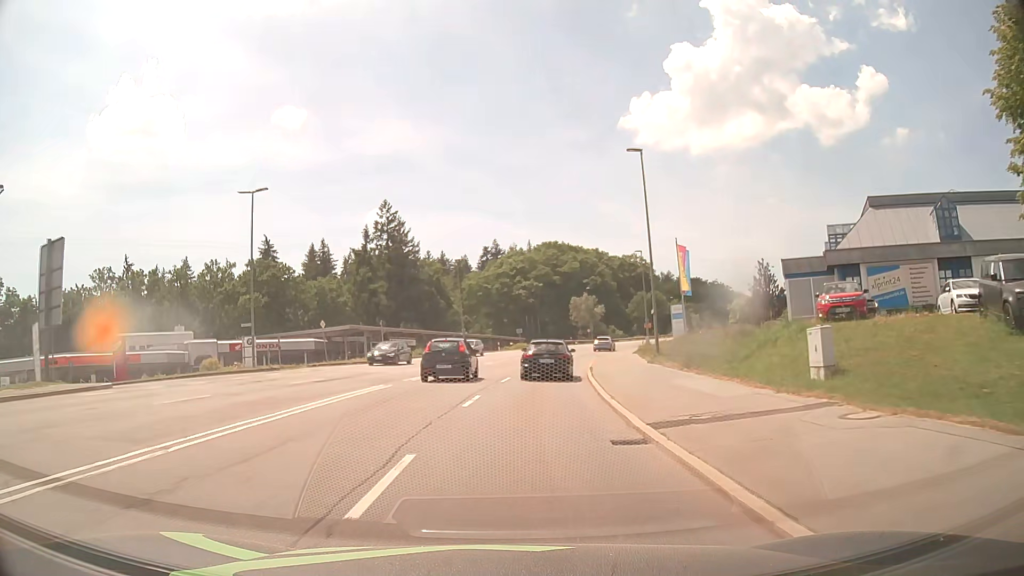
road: secondary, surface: asphalt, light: Day
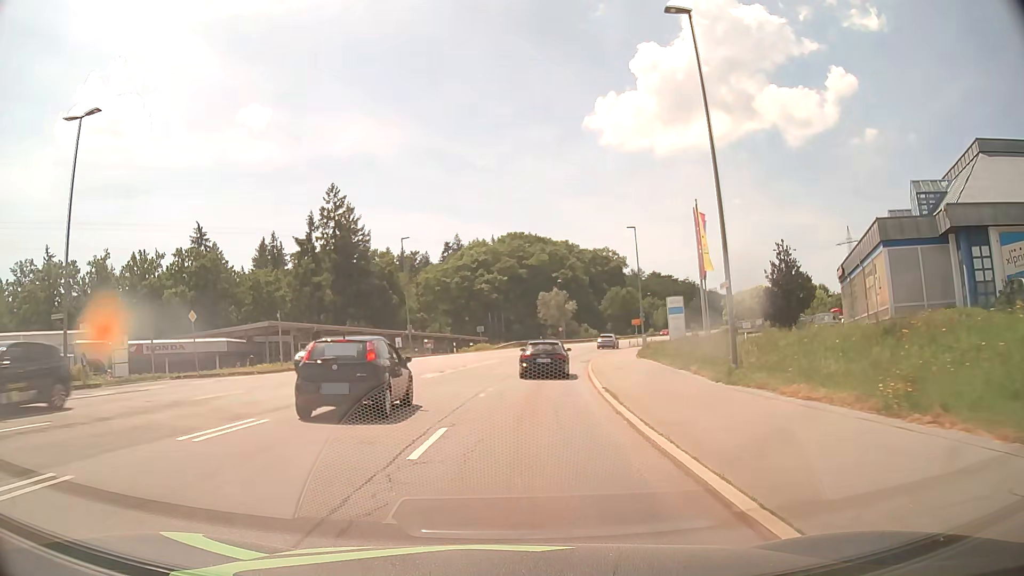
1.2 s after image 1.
(+0.4, +15.2) m; +3°
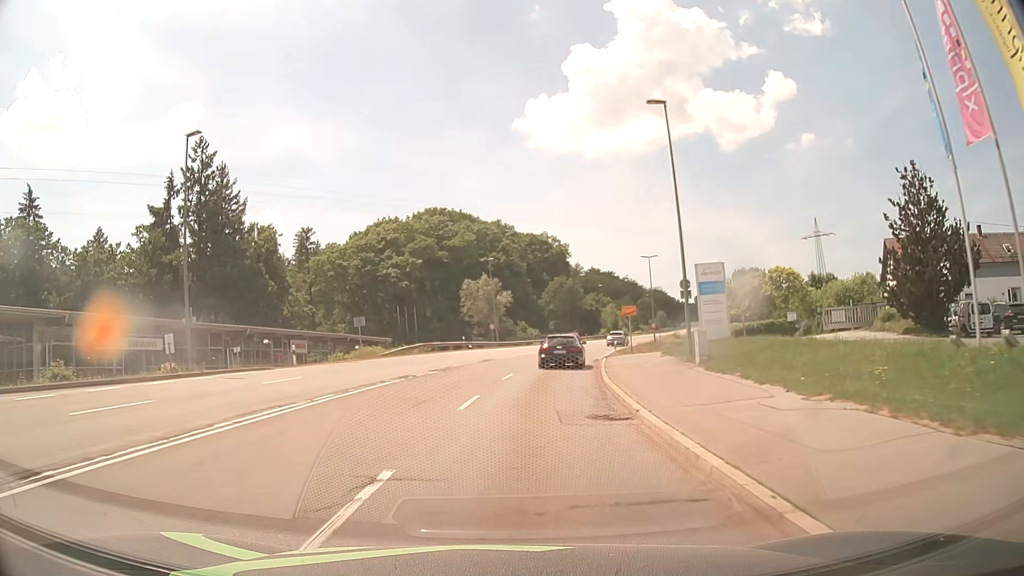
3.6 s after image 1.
(+1.7, +31.1) m; +6°
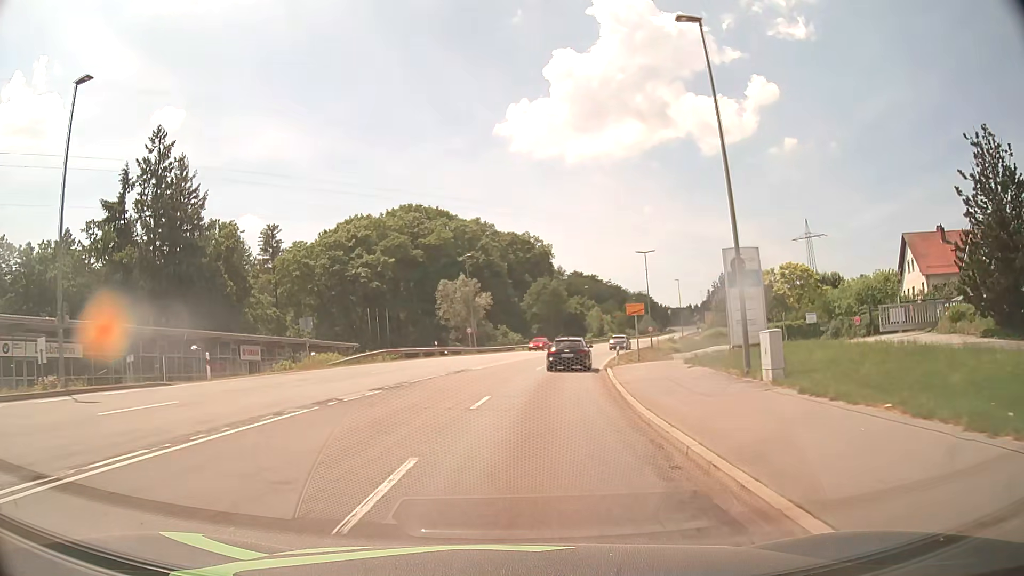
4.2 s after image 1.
(+0.1, +8.0) m; +2°
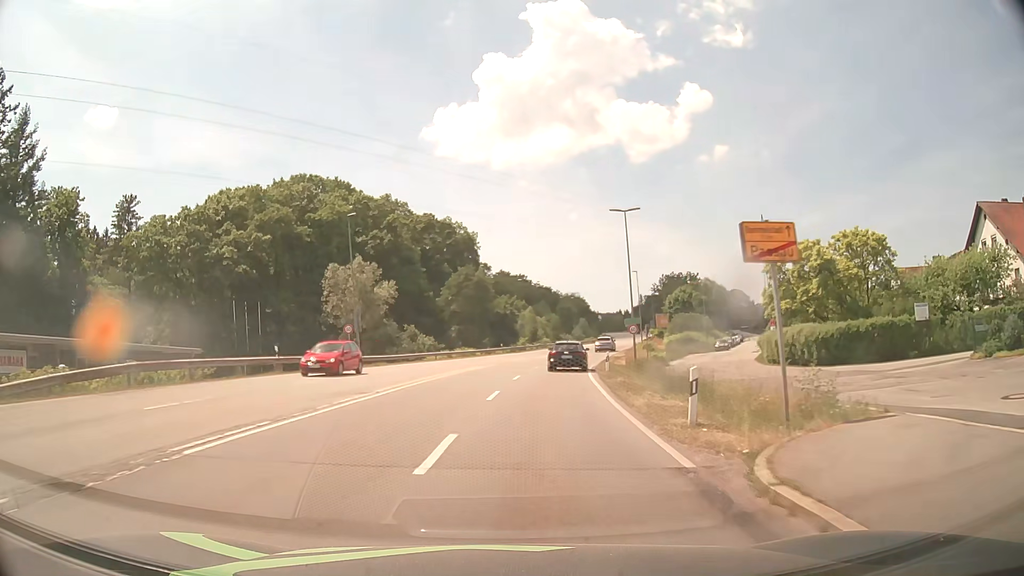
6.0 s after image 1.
(+1.2, +24.1) m; +6°
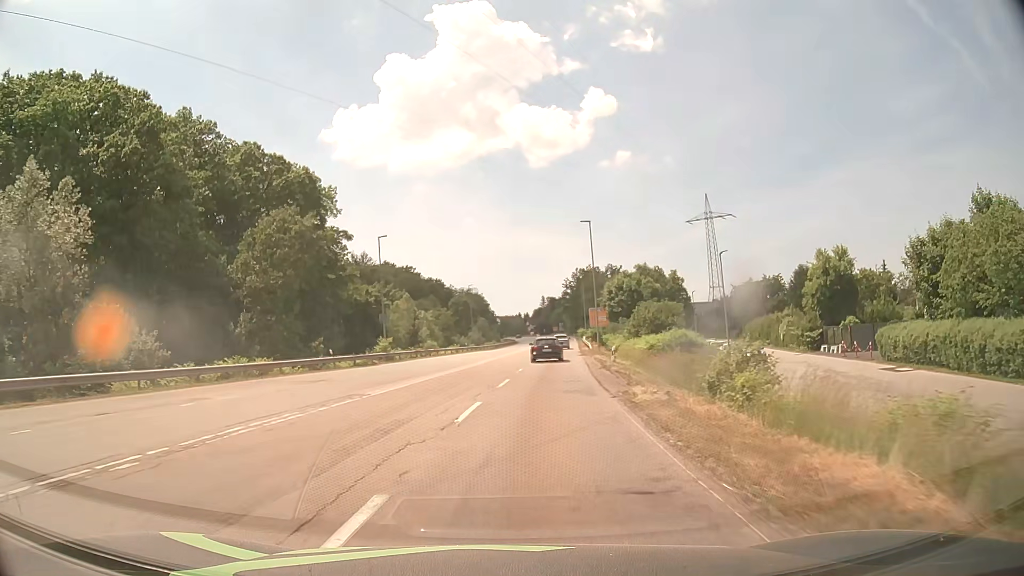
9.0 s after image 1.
(+3.3, +41.2) m; +9°
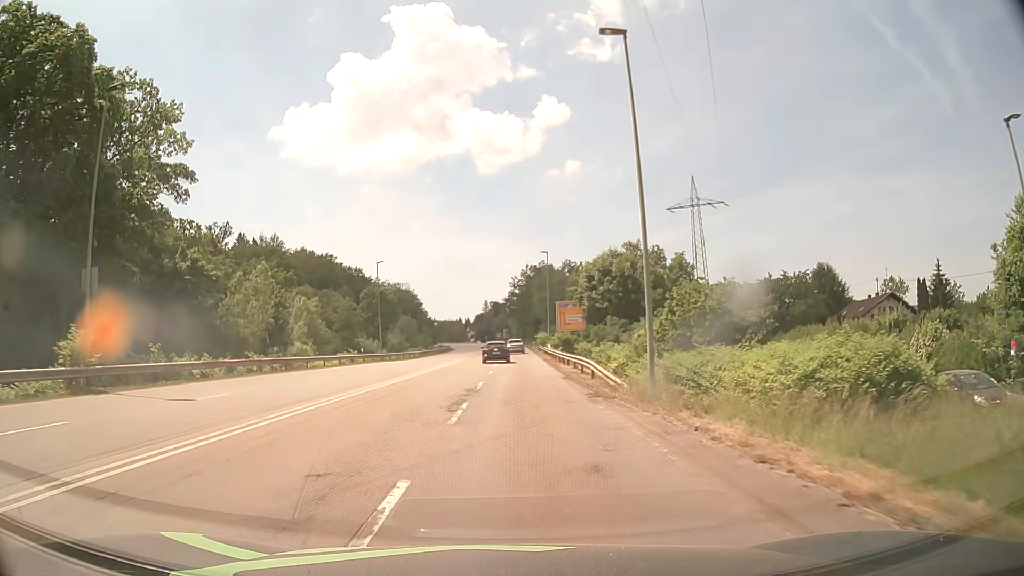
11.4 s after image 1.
(+1.7, +34.1) m; +5°
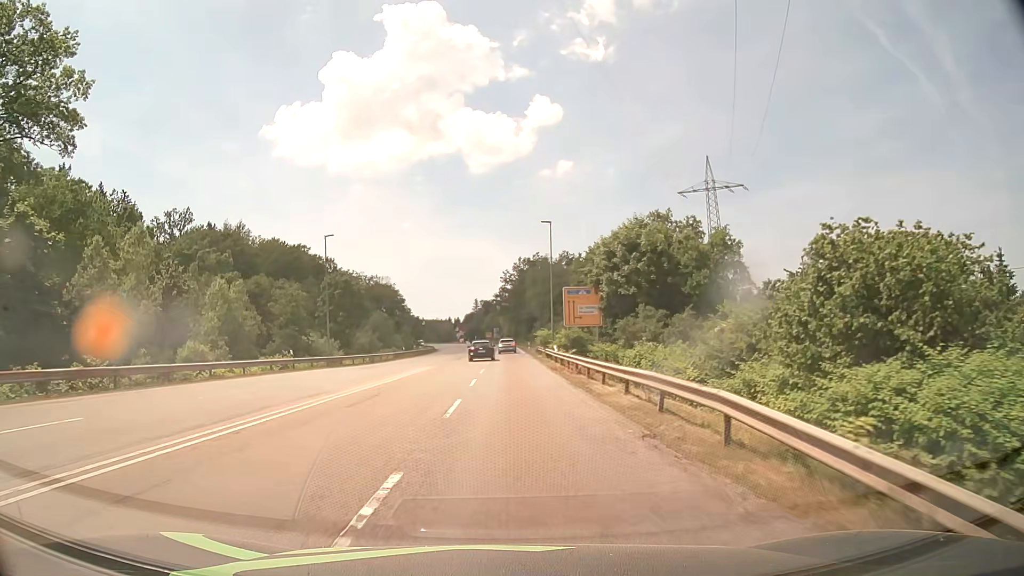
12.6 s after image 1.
(+0.2, +17.3) m; +1°
(0, +10) (0, +20) (0, +30) (0, +40) (0, +50) (0, +60) (0, +70) (0, +80) (0, +90) (0, +100) m
